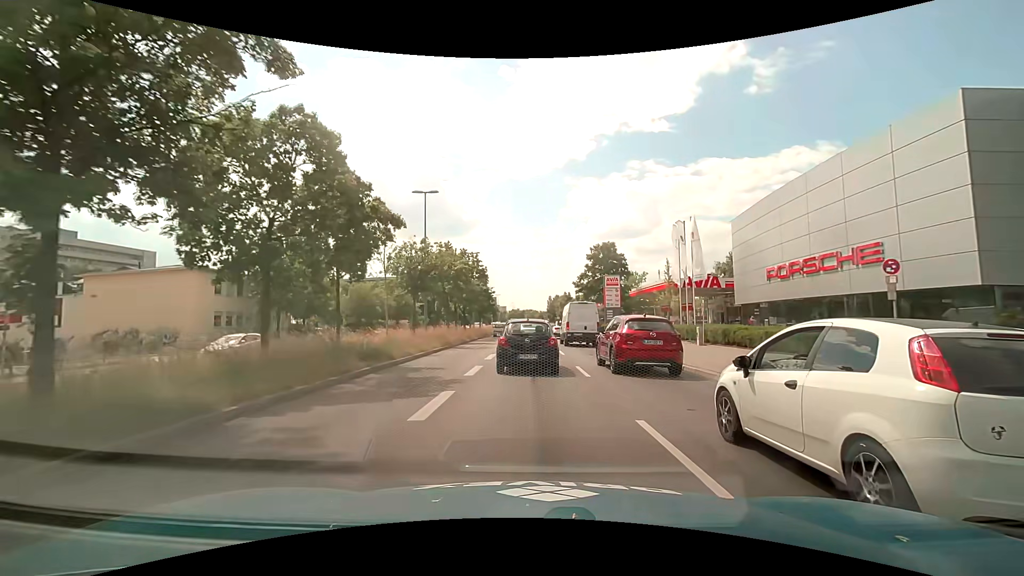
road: primary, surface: asphalt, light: Day
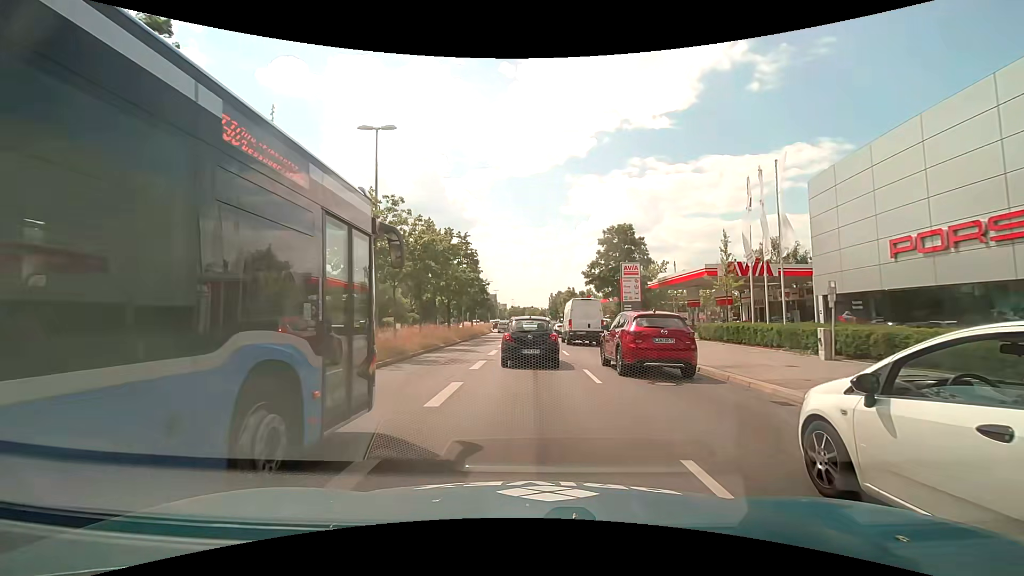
(0.0, +11.2) m; 0°
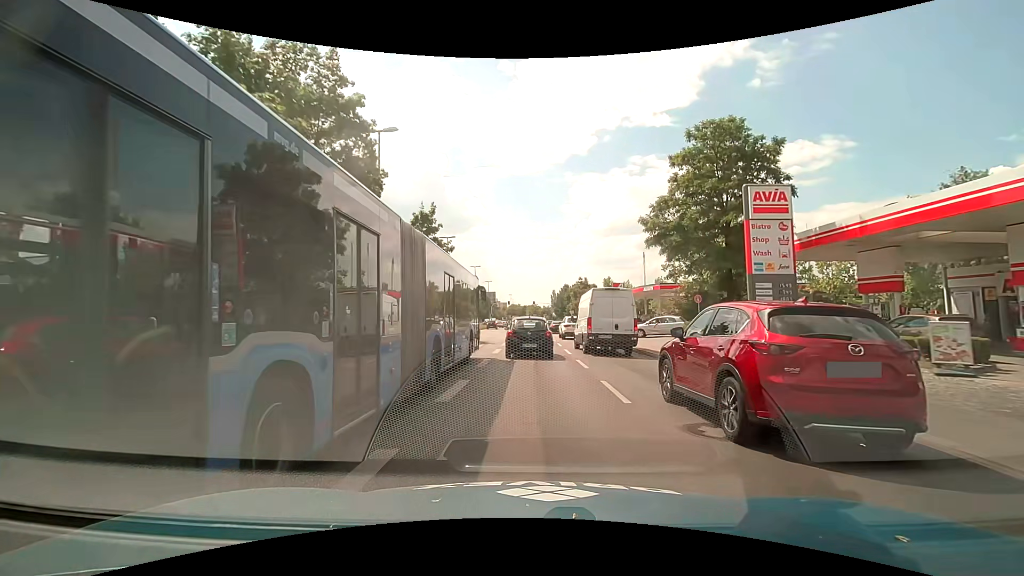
(-0.3, +29.8) m; 0°
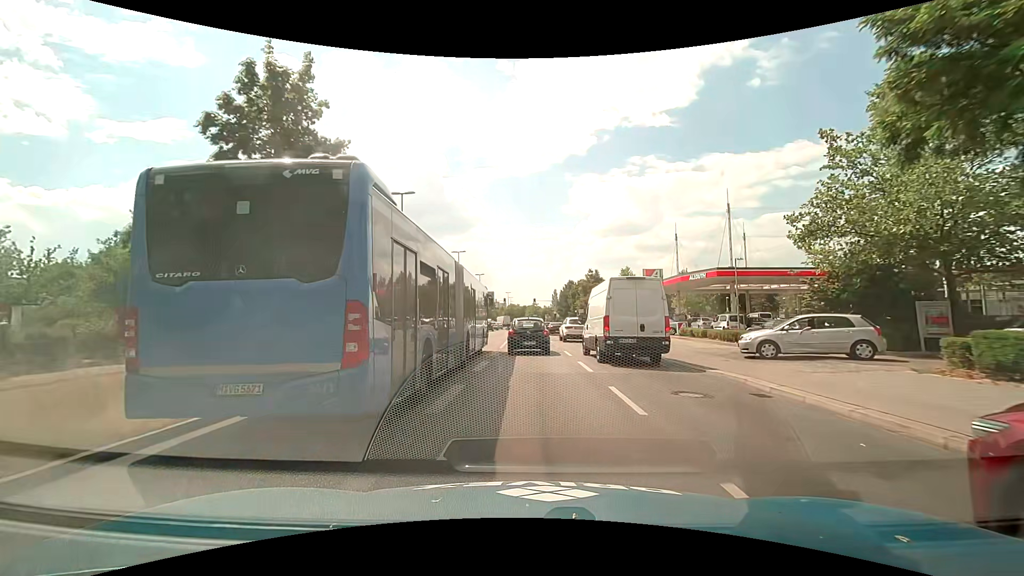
(-0.1, +19.1) m; 0°
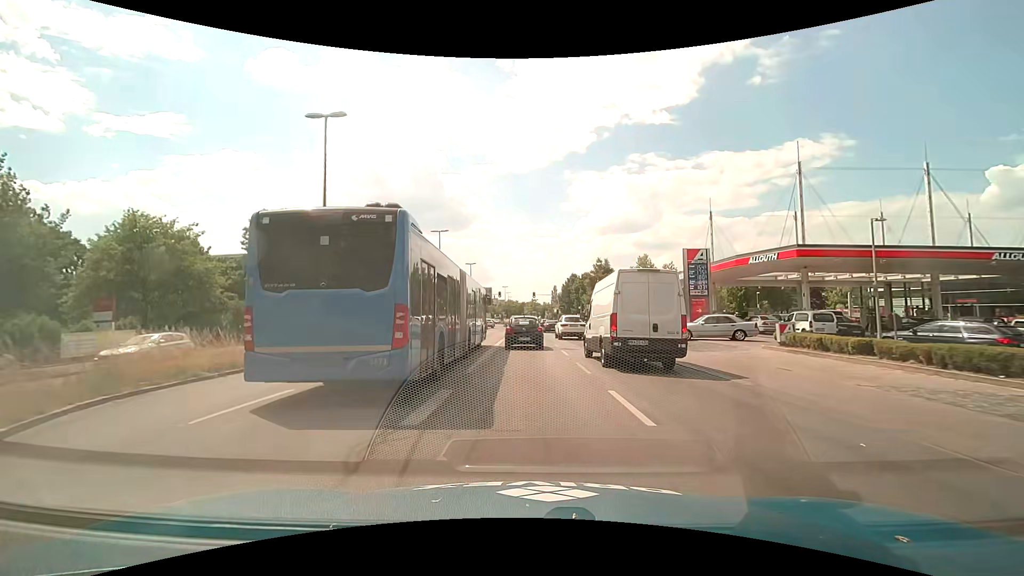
(0.0, +13.0) m; 0°
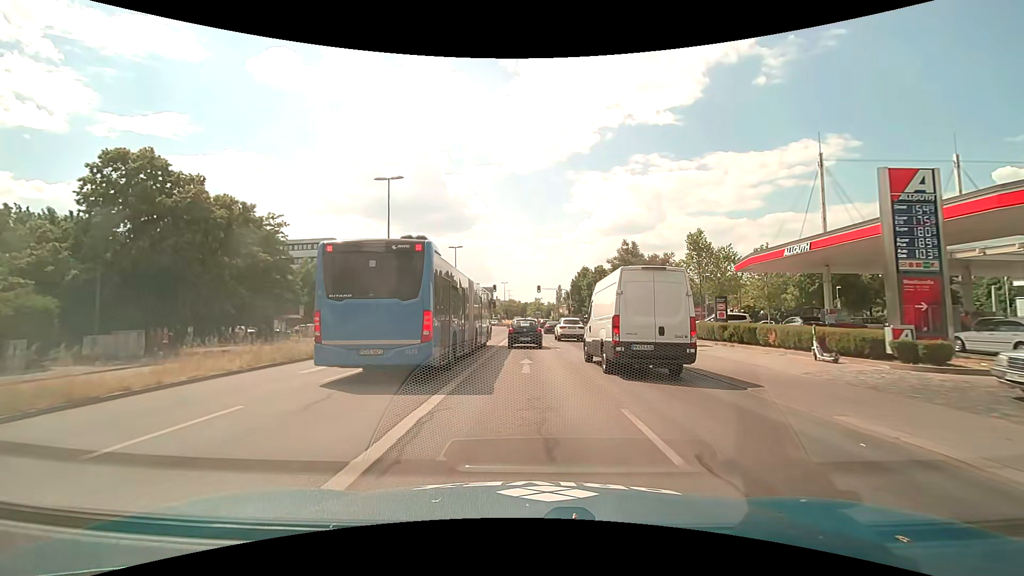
(0.0, +19.7) m; 0°
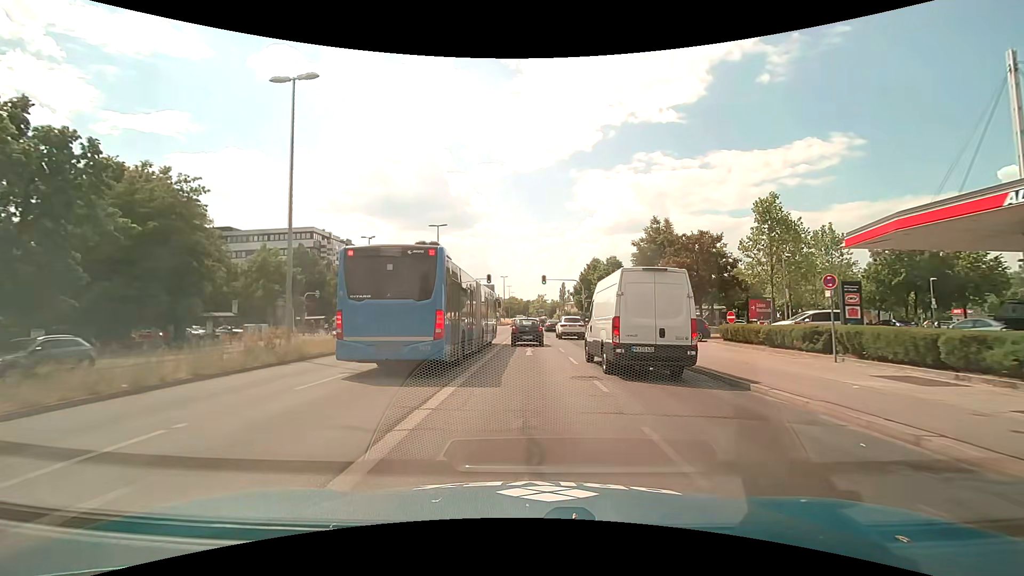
(0.0, +13.4) m; 0°
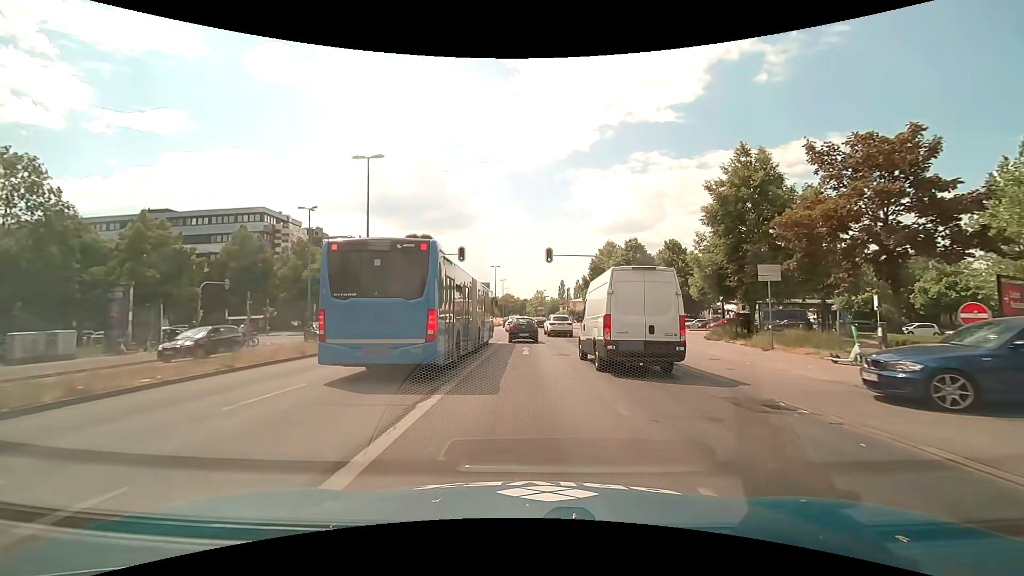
(0.0, +20.3) m; 0°
(0, +10) (0, +20) (0, +30) (0, +40) (-1, +50) (-2, +60) (-3, +70) (-4, +80) (-4, +90) (-4, +100) m
